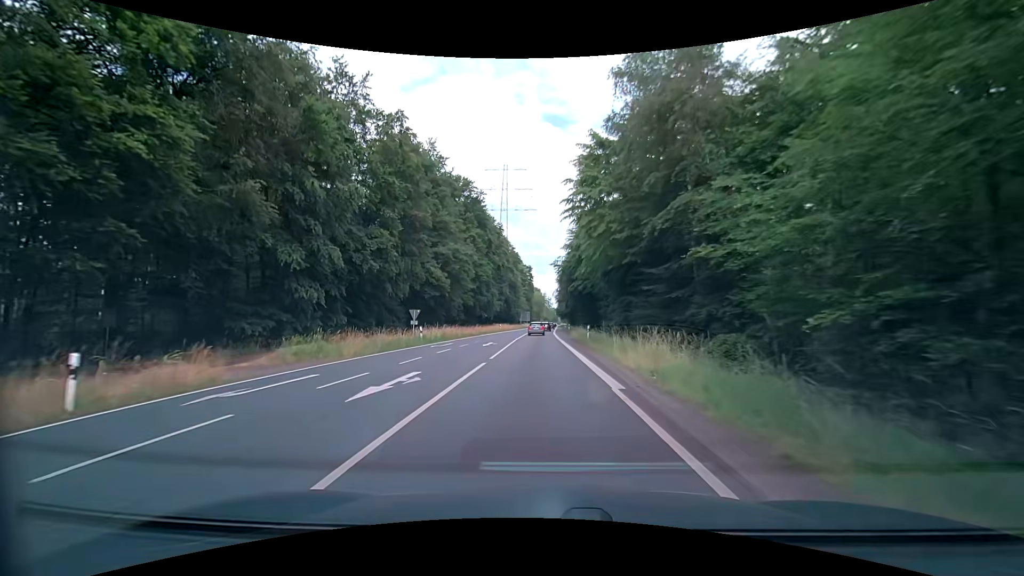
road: secondary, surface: asphalt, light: Day
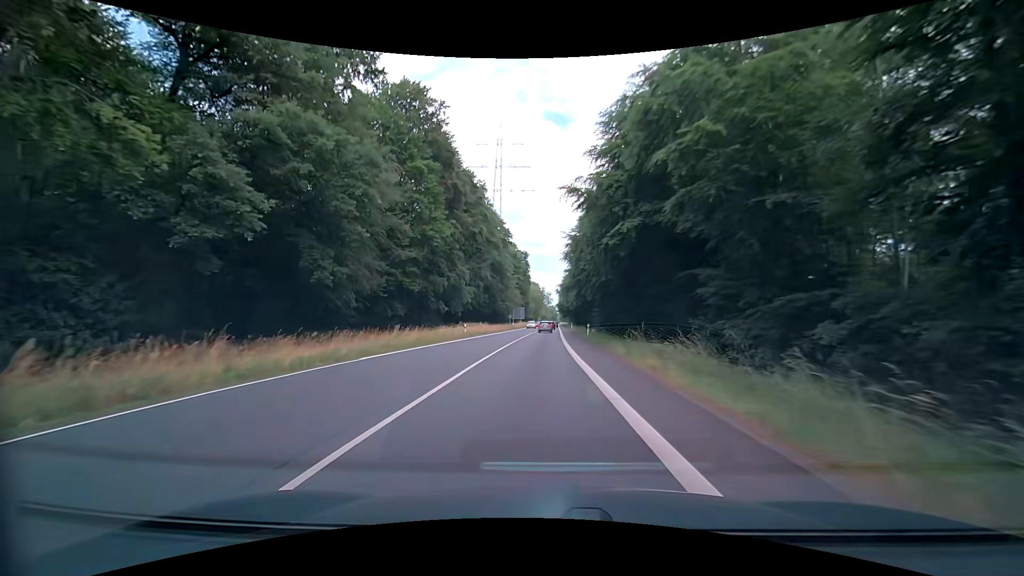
(0.0, +37.5) m; 0°
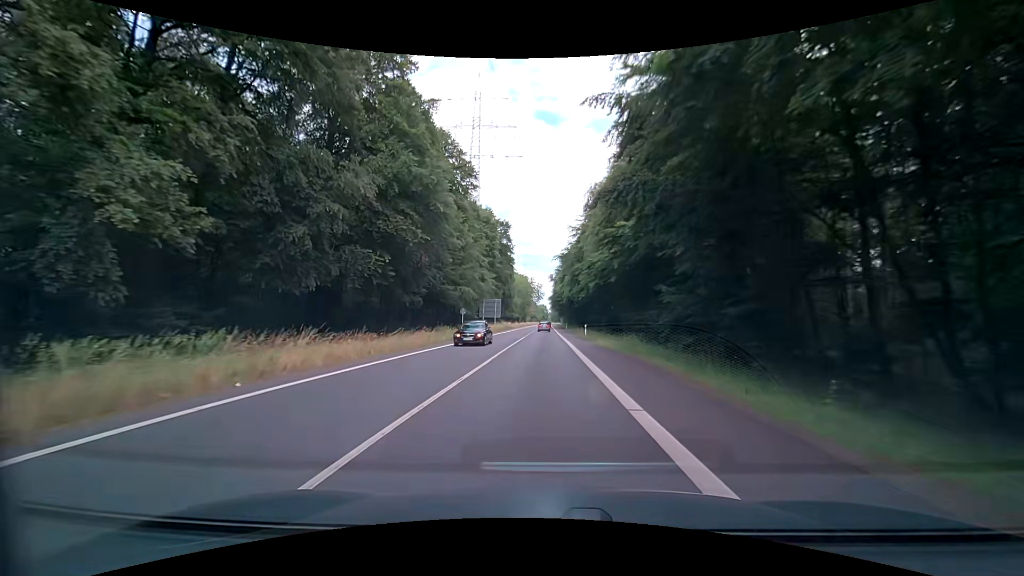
(+0.8, +49.3) m; +1°
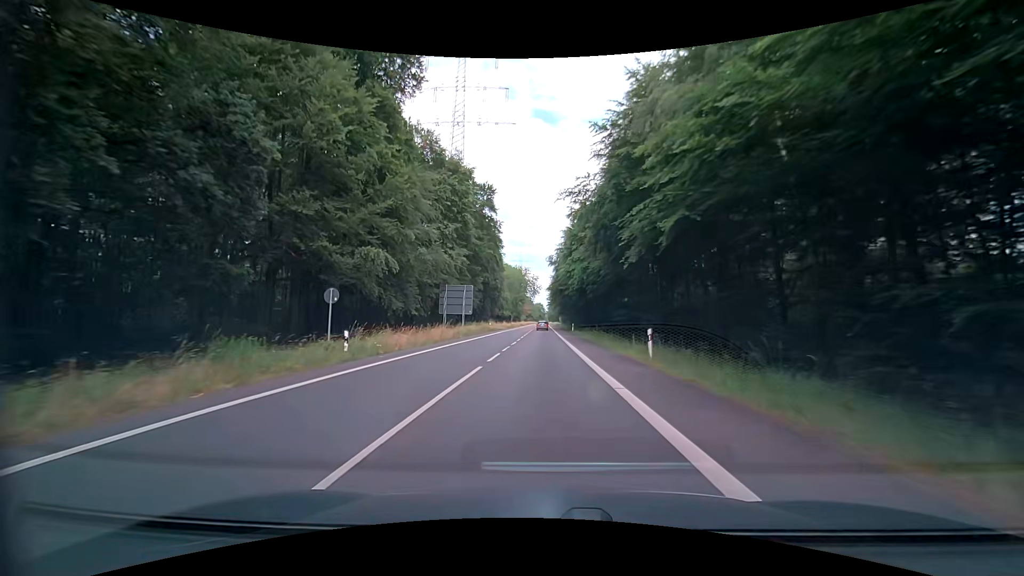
(+0.3, +30.8) m; +1°
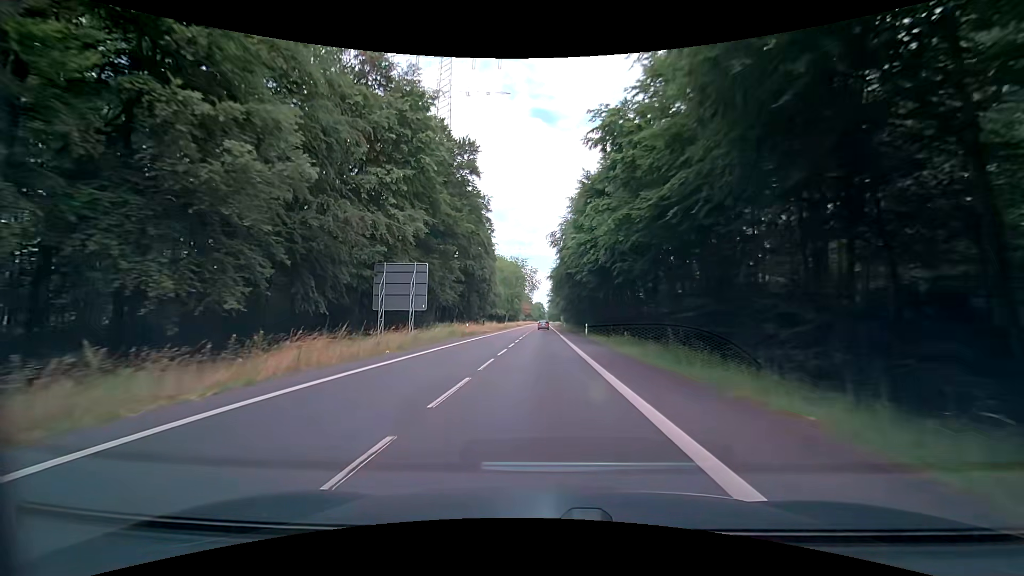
(0.0, +21.0) m; 0°
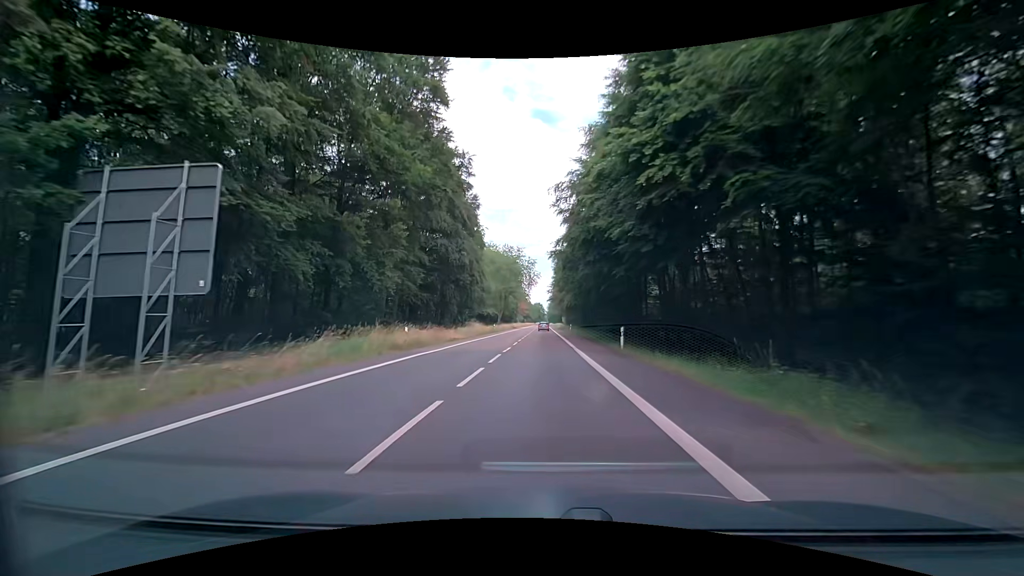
(0.0, +21.4) m; 0°
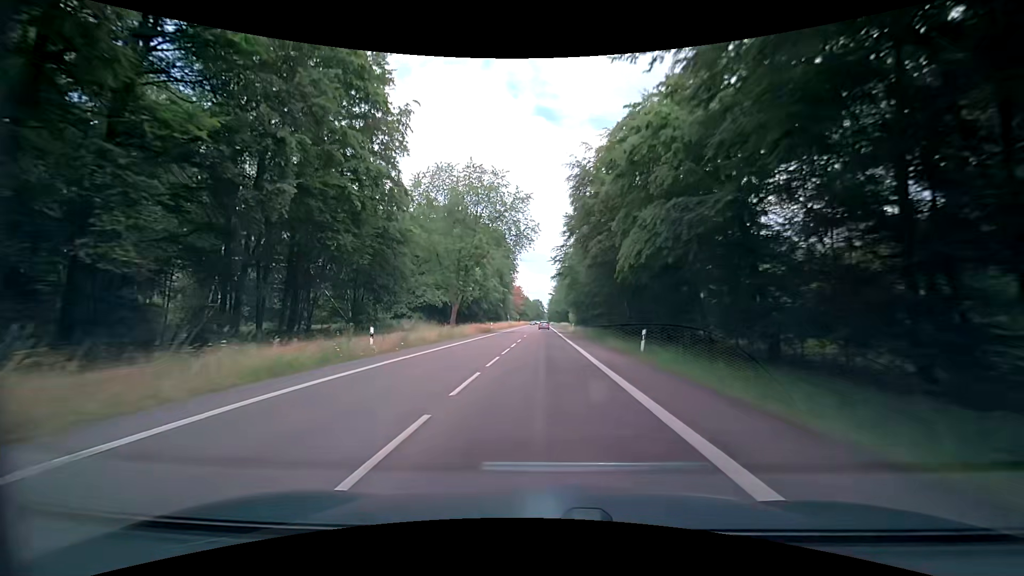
(+0.6, +54.8) m; +1°
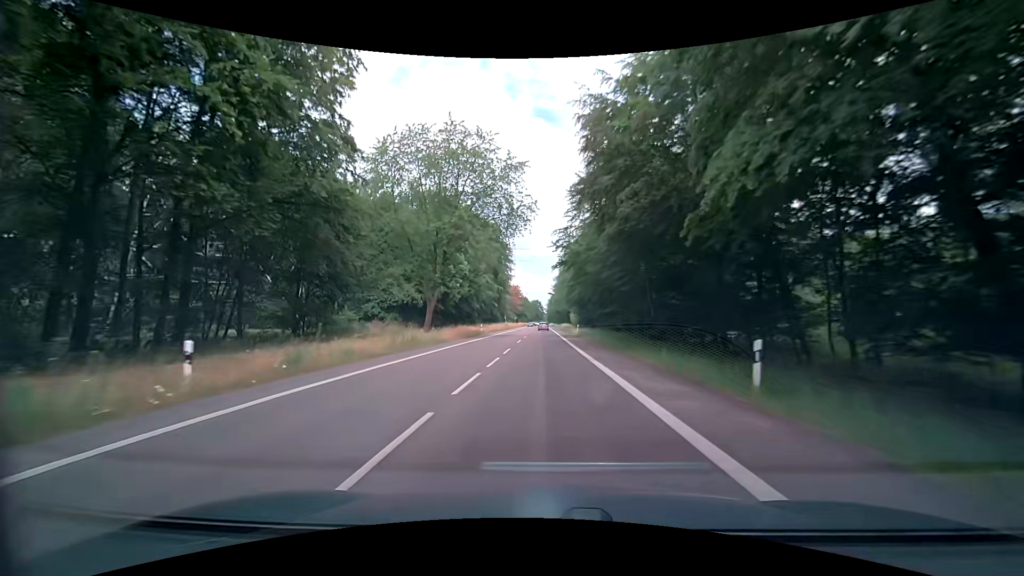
(0.0, +11.2) m; +1°
(0, +10) (0, +20) (0, +30) (0, +40) (0, +50) (0, +60) (0, +70) (0, +80) (0, +90) (0, +100) m
